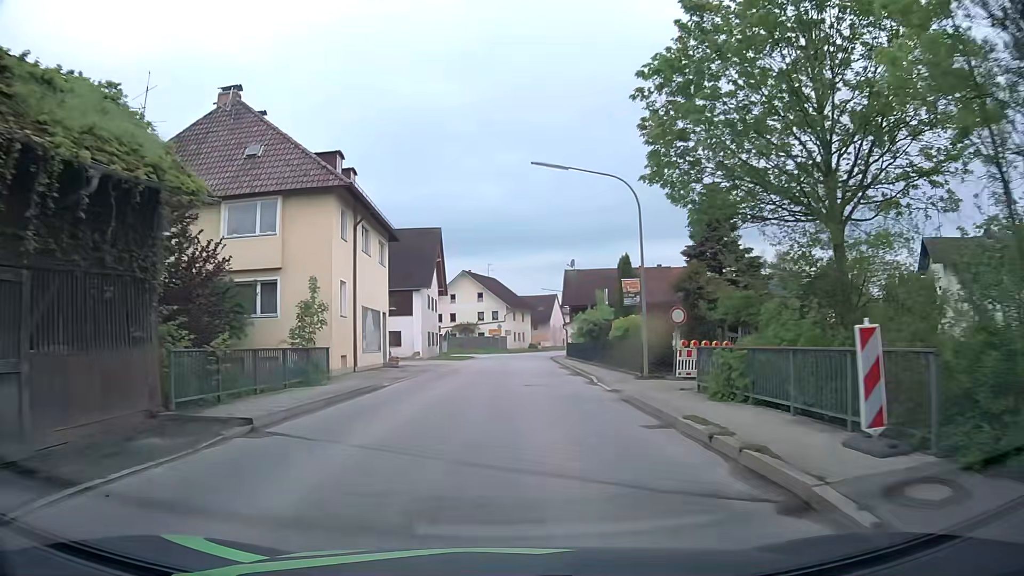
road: secondary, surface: asphalt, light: Day
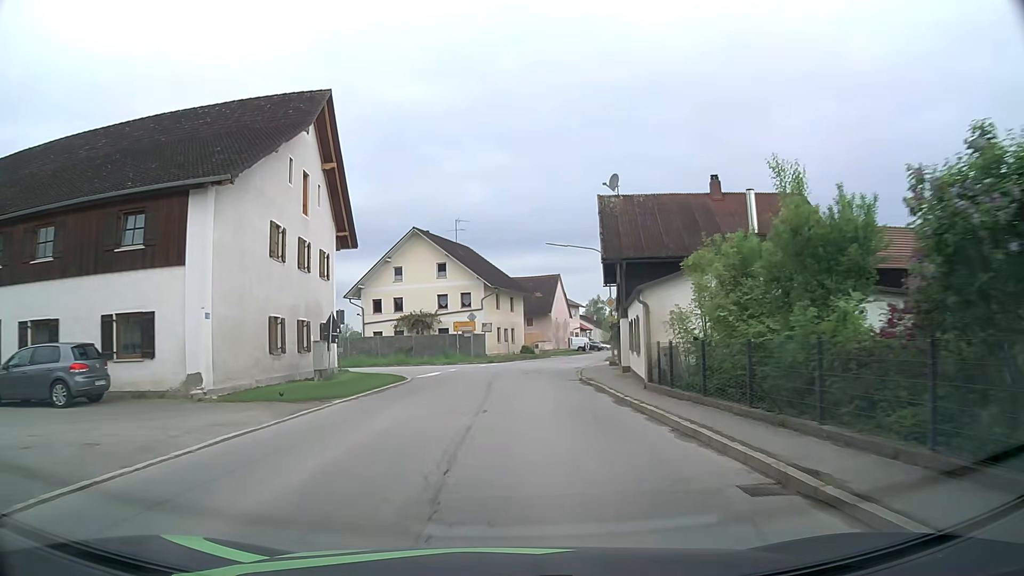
(+1.2, +35.4) m; +2°
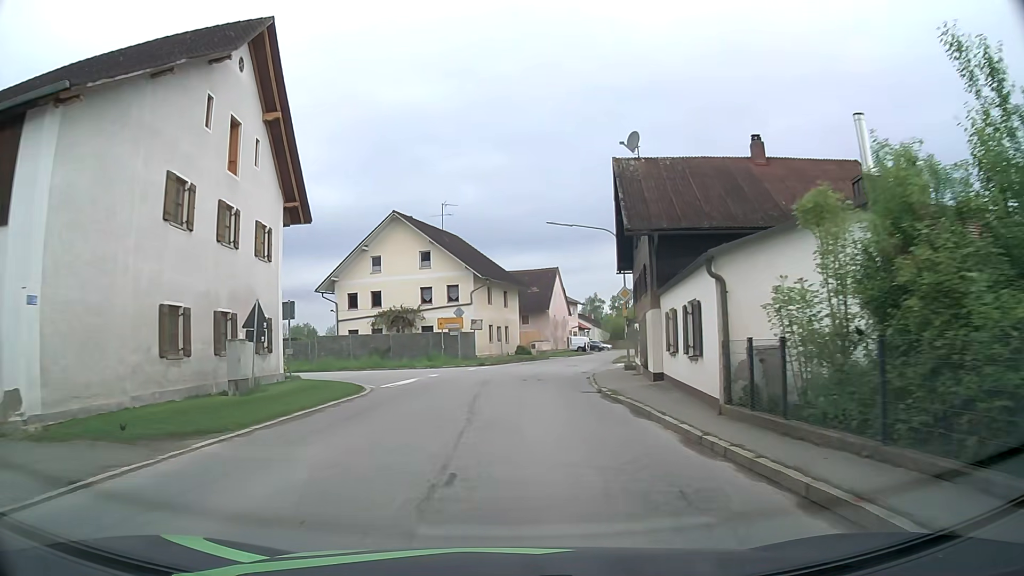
(0.0, +7.0) m; +1°
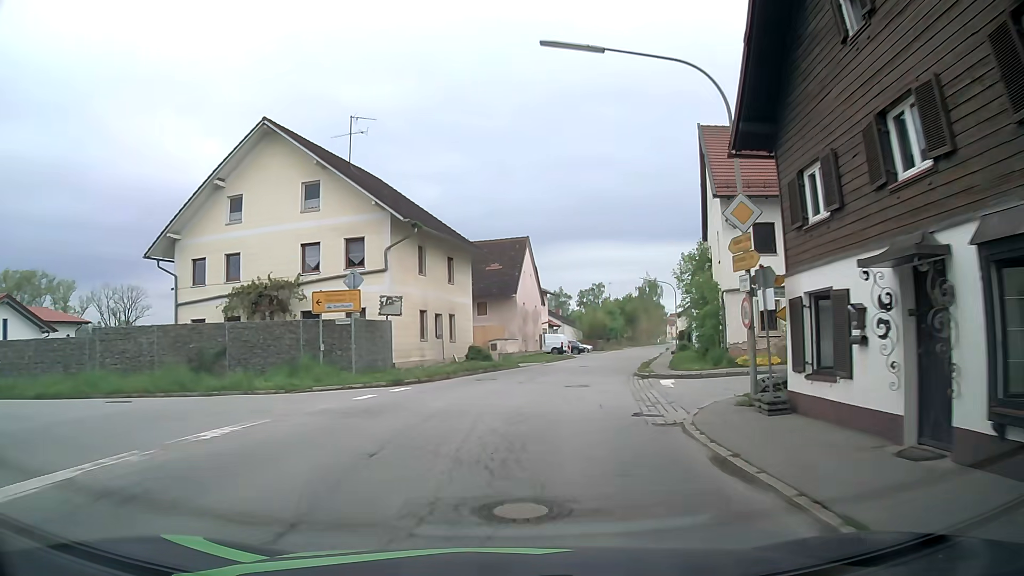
(+0.4, +21.0) m; +3°
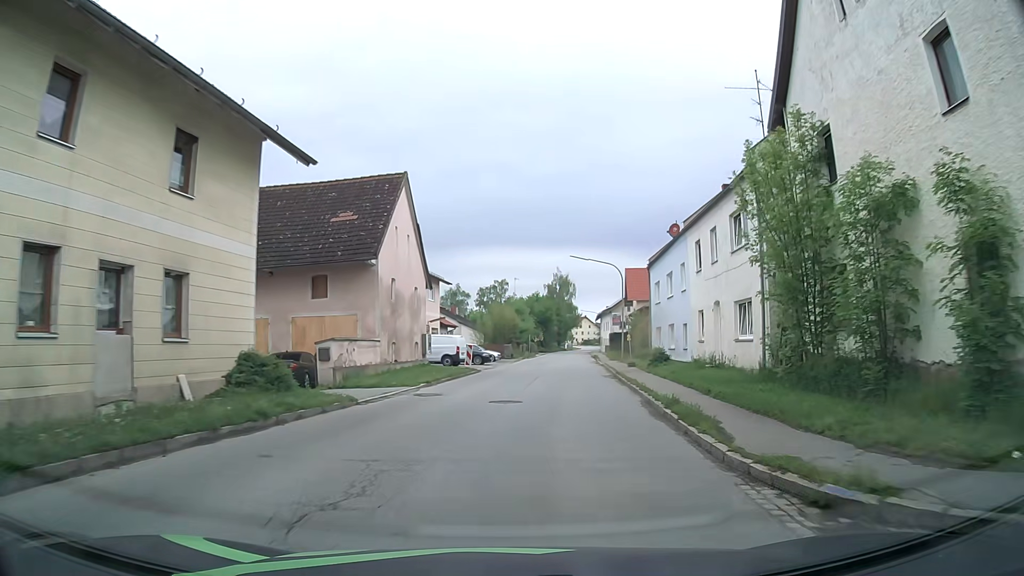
(+1.5, +20.7) m; +9°
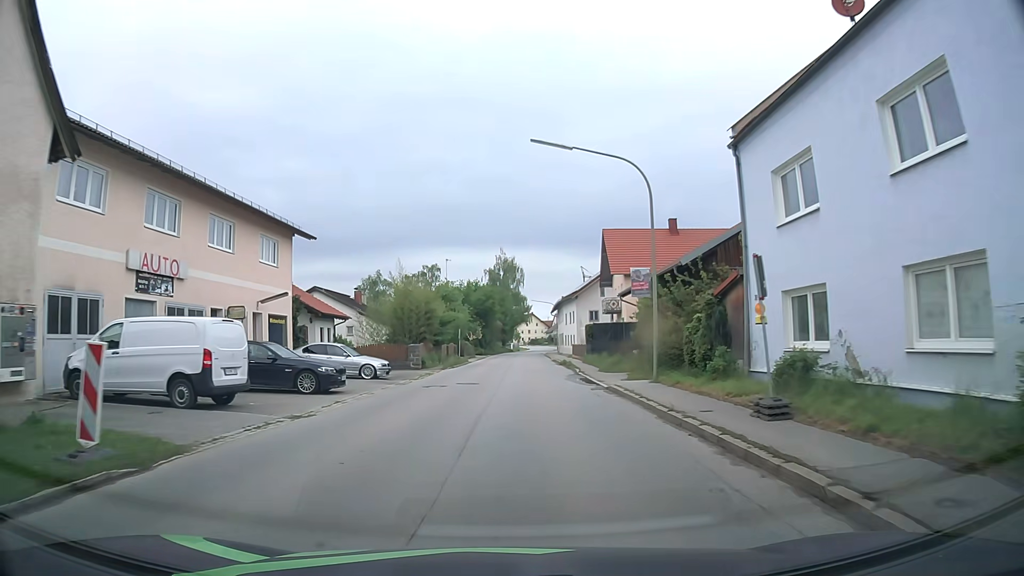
(+2.1, +27.3) m; +5°
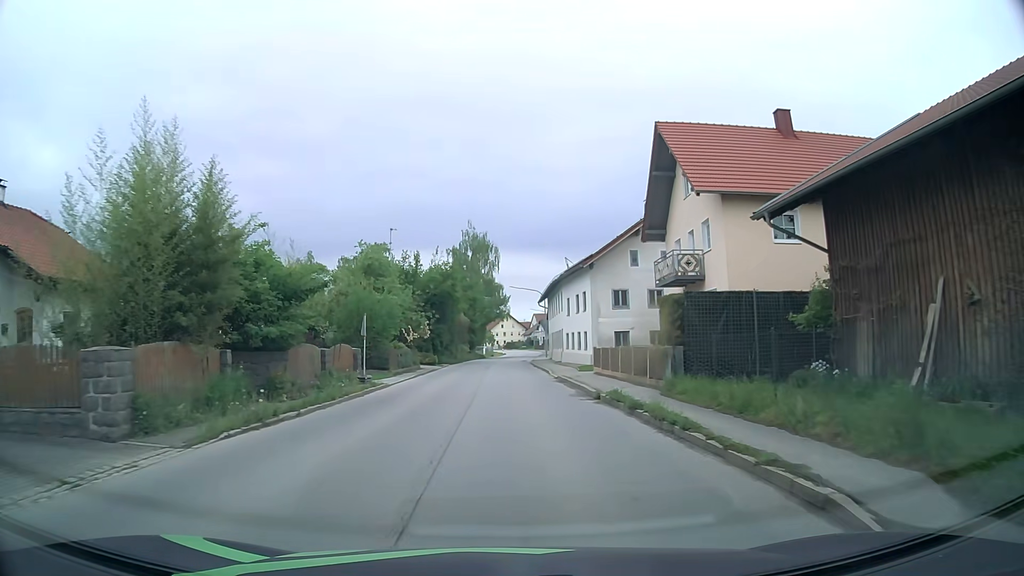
(+0.6, +27.7) m; +2°
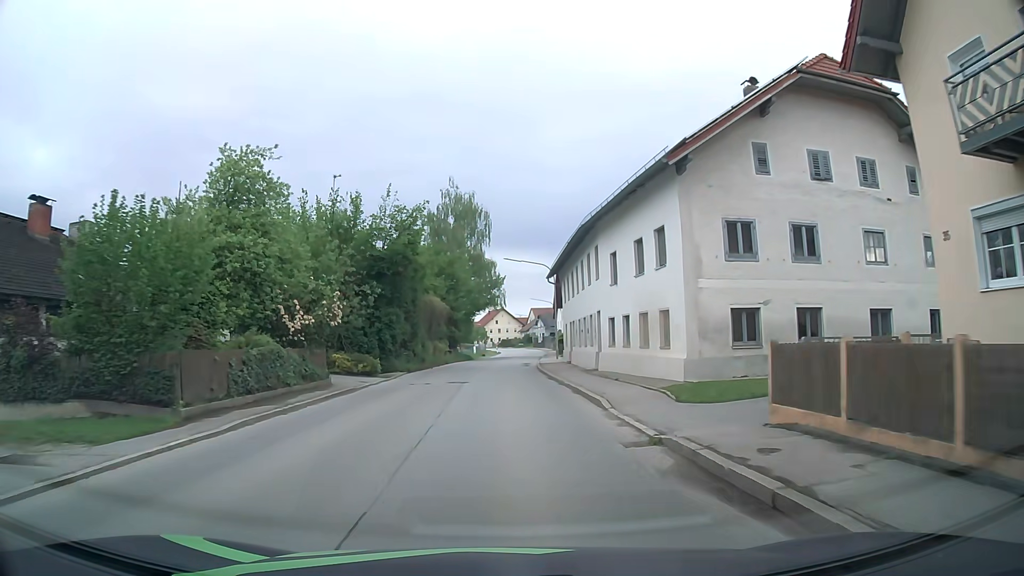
(+0.1, +21.0) m; +1°
(0, +10) (0, +20) (0, +30) (0, +40) (0, +50) (+1, +60) (+1, +70) (+2, +80) (+2, +90) (+3, +100) m
